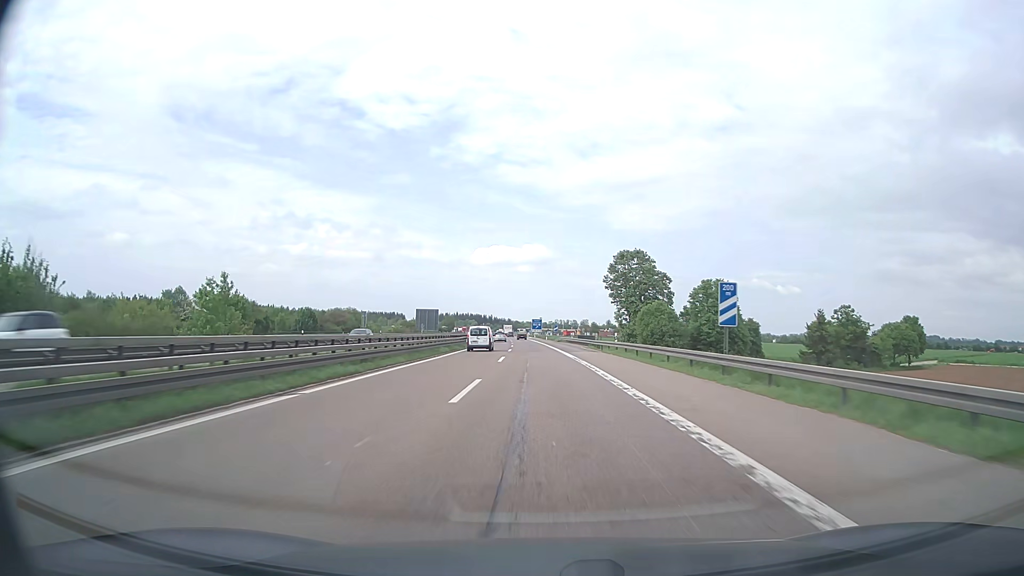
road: motorway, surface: asphalt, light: Day
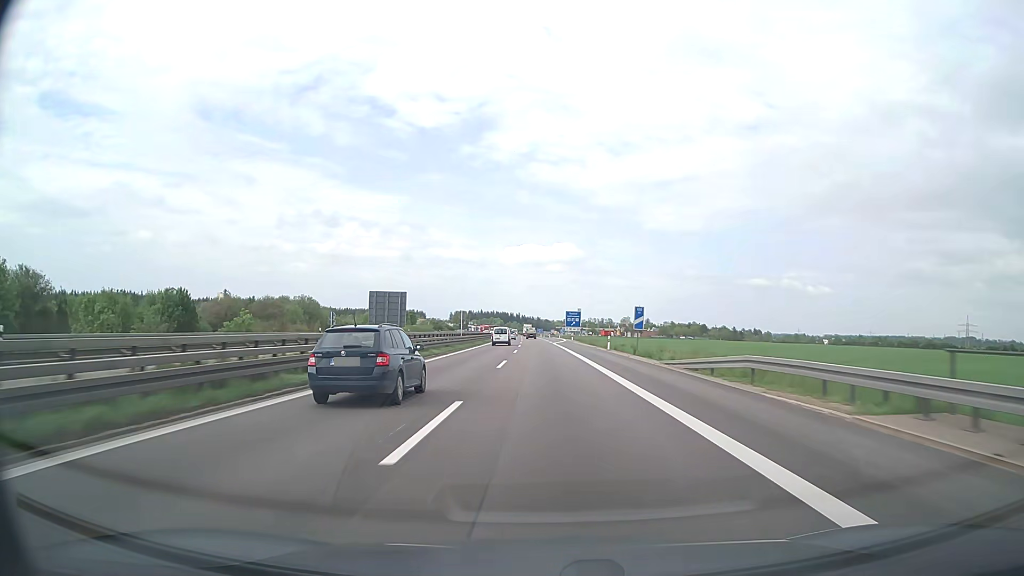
(-1.8, +78.3) m; -3°
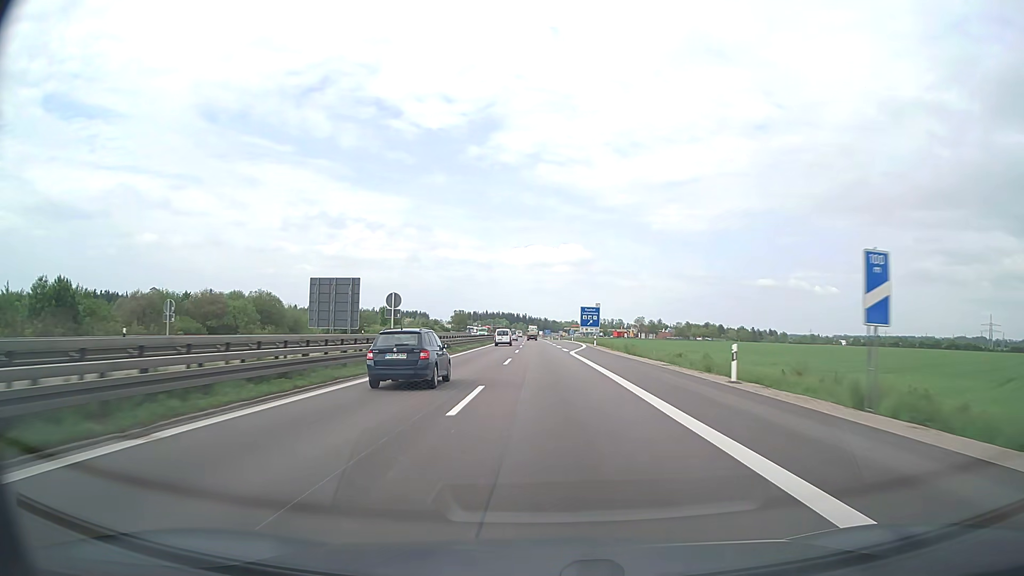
(-0.1, +32.0) m; -1°
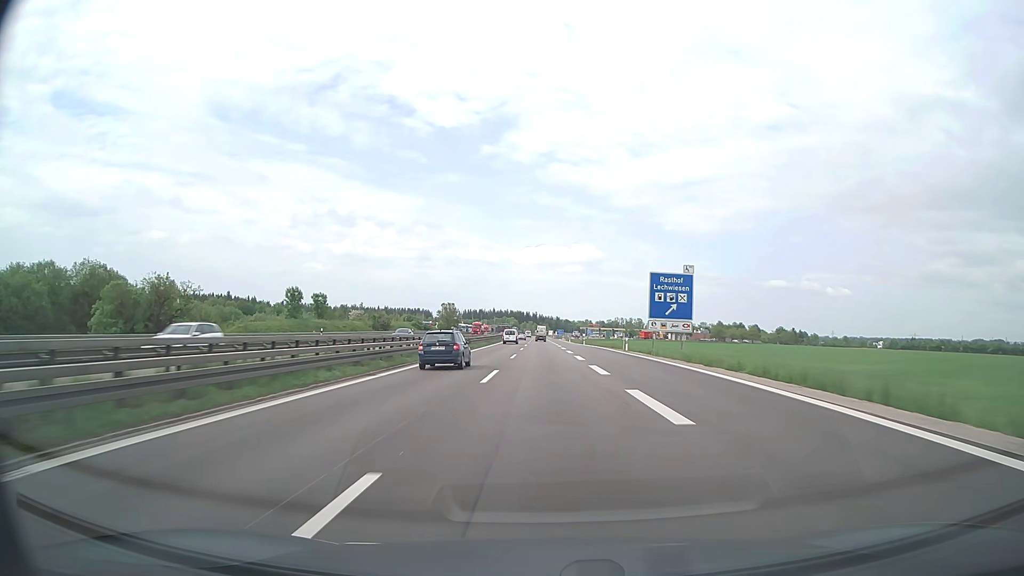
(-0.5, +65.1) m; -1°
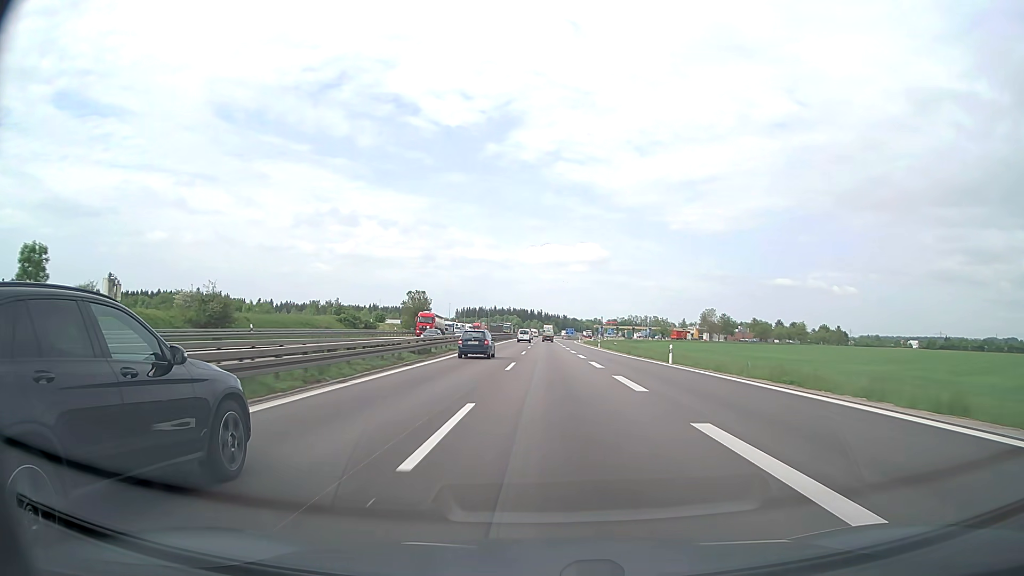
(-0.5, +66.2) m; -1°
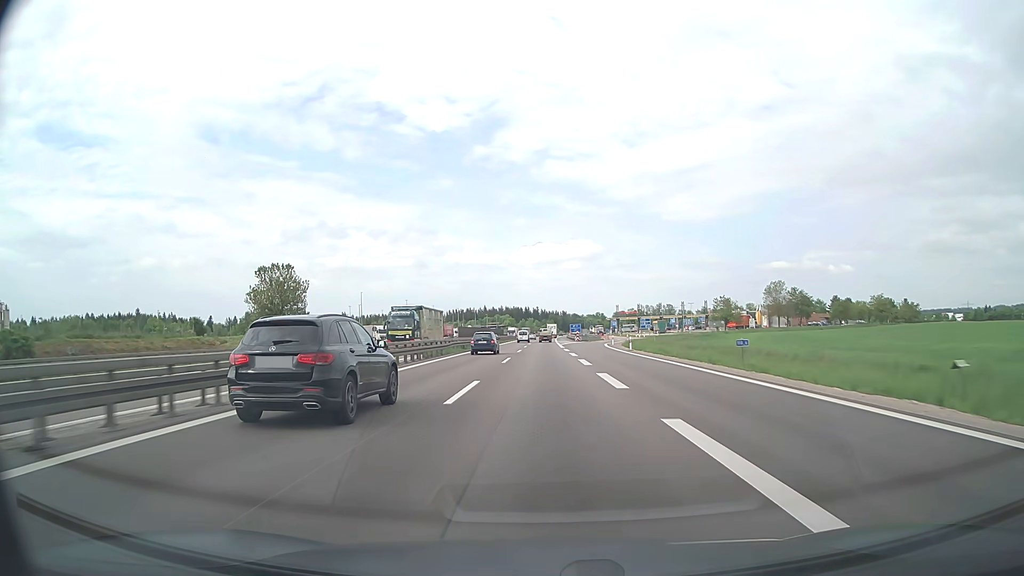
(+0.7, +84.3) m; 0°
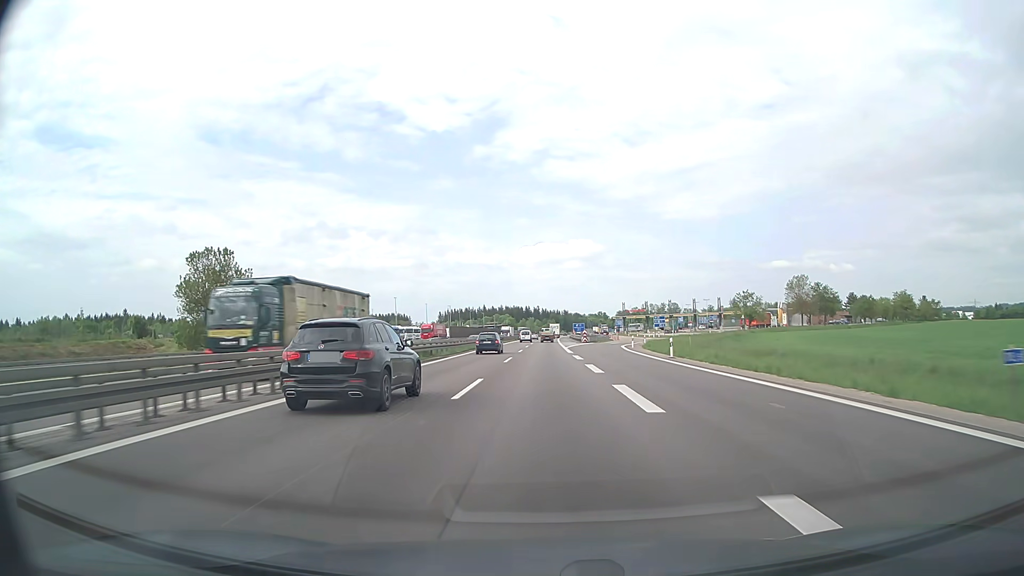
(0.0, +17.0) m; 0°
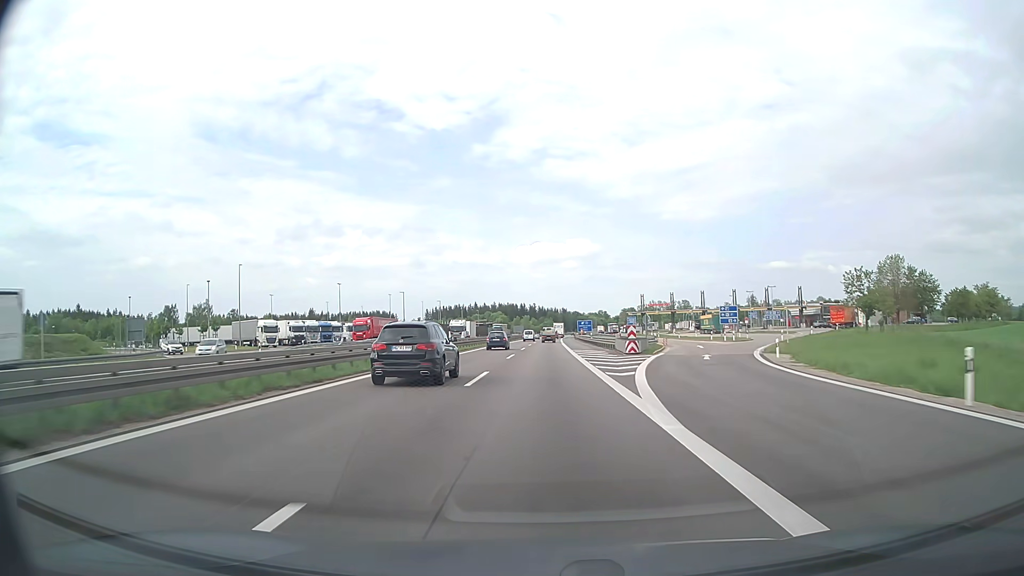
(0.0, +51.1) m; 0°
(0, +10) (0, +20) (0, +30) (0, +40) (0, +50) (0, +60) (0, +70) (+1, +80) (+1, +90) (+1, +100) m
